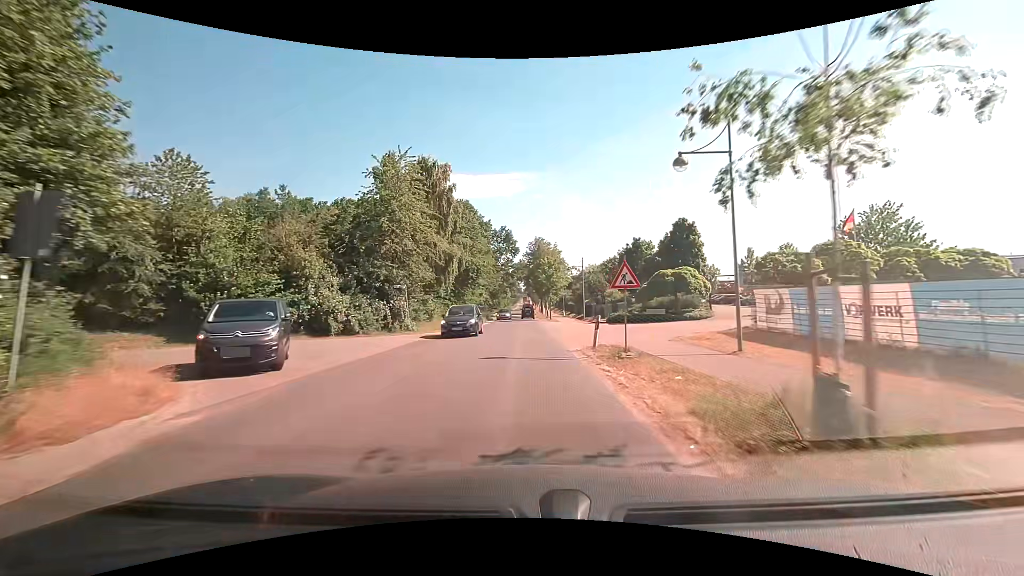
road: tertiary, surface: asphalt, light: Day
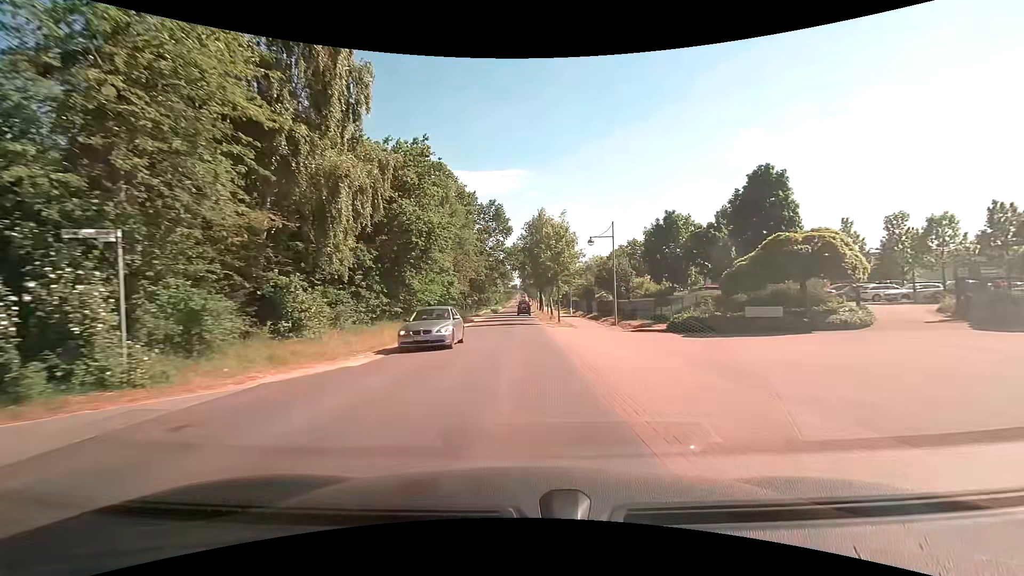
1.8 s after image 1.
(+0.1, +21.8) m; +1°
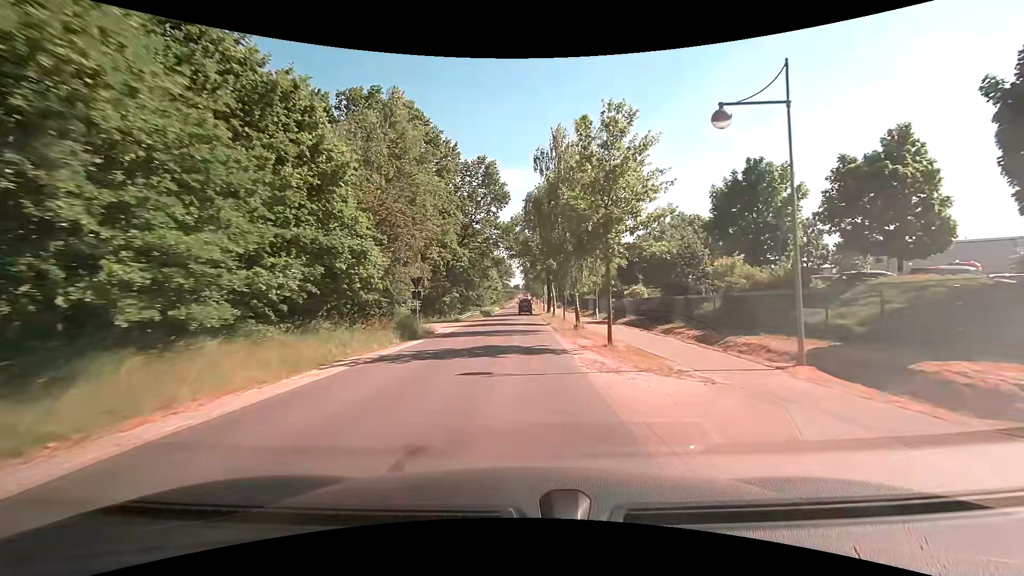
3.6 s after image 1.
(0.0, +22.8) m; 0°
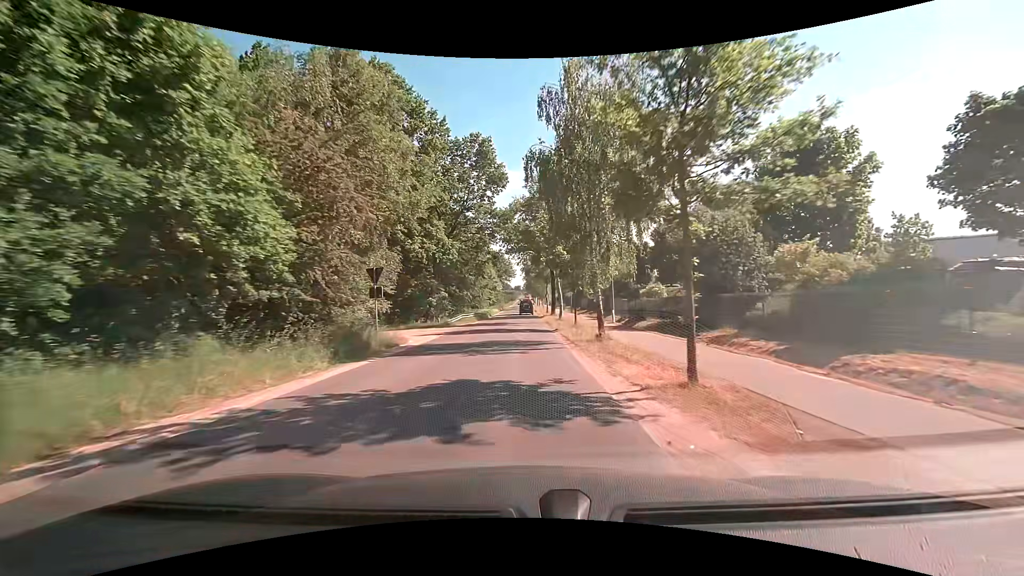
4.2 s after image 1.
(0.0, +7.9) m; 0°
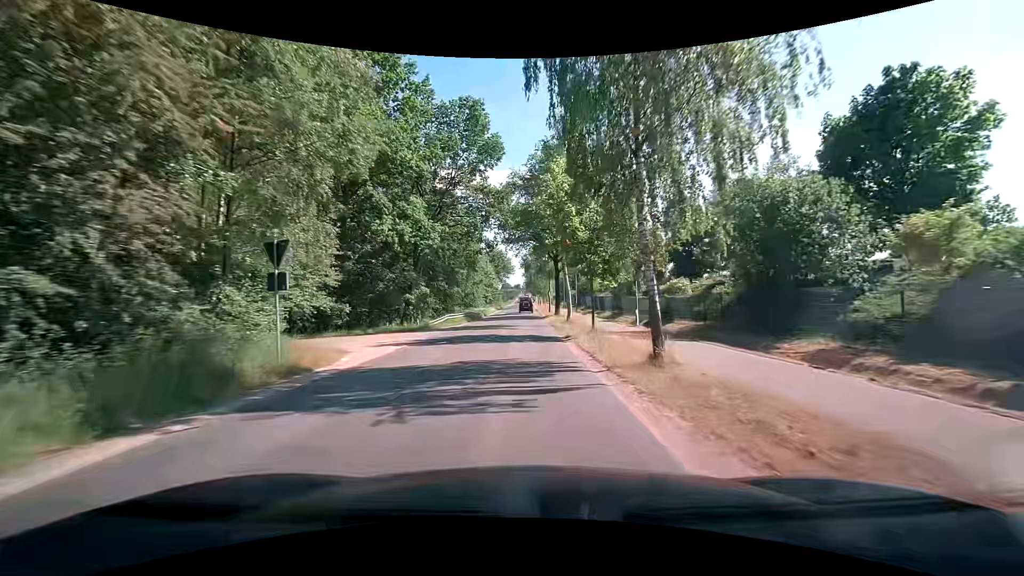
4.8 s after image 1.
(-0.1, +8.0) m; 0°
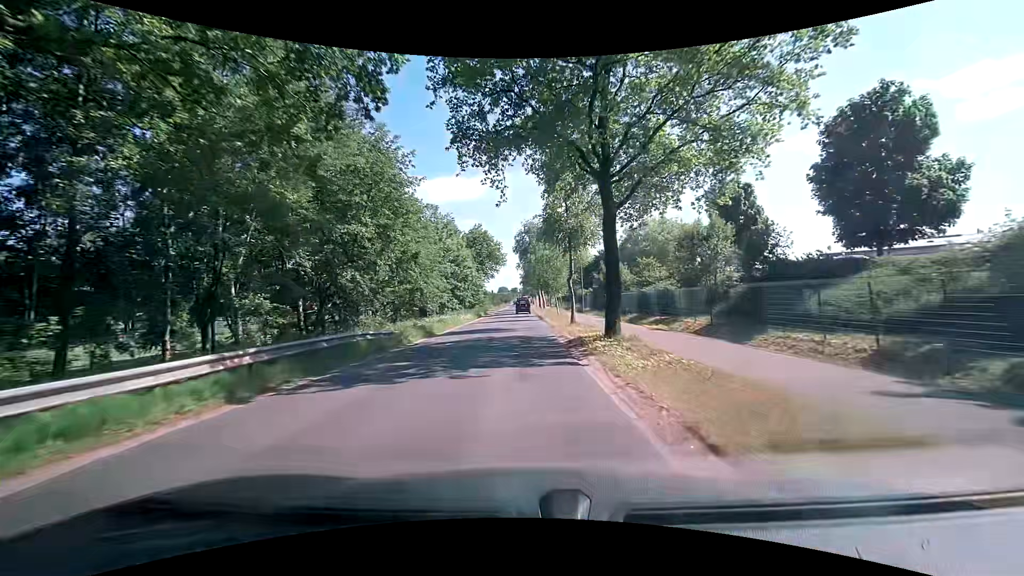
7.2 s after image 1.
(0.0, +31.8) m; 0°
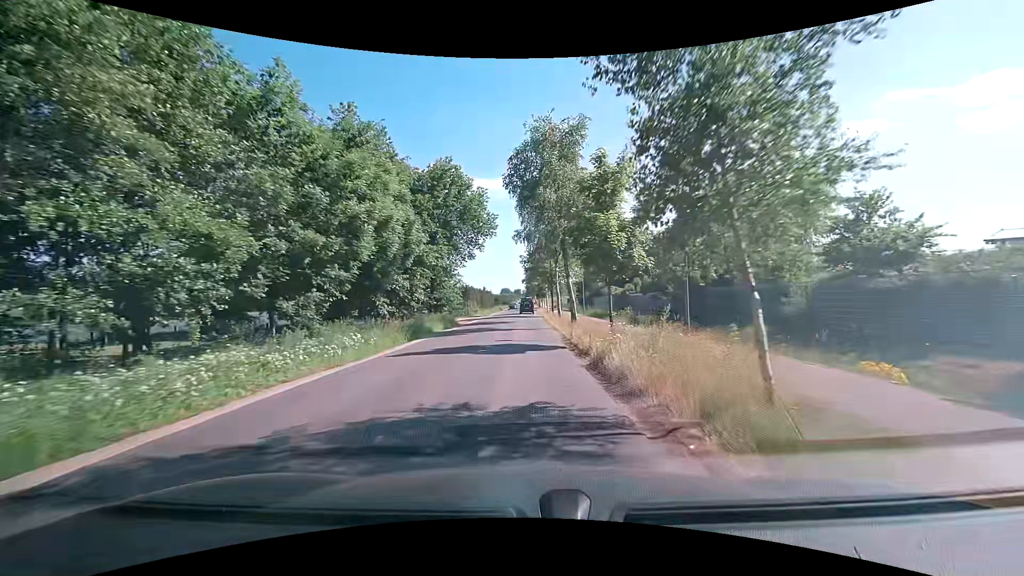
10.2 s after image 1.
(+0.1, +34.2) m; 0°
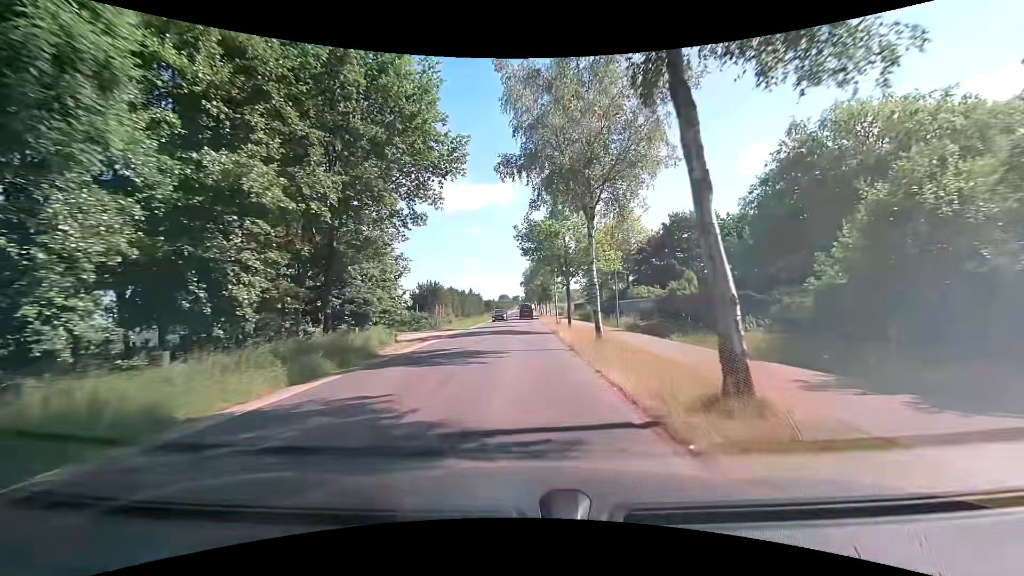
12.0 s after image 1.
(0.0, +21.0) m; +1°
(0, +10) (0, +20) (0, +30) (0, +40) (-1, +50) (-1, +60) (-1, +70) (-1, +80) (-1, +90) (-1, +100) m
